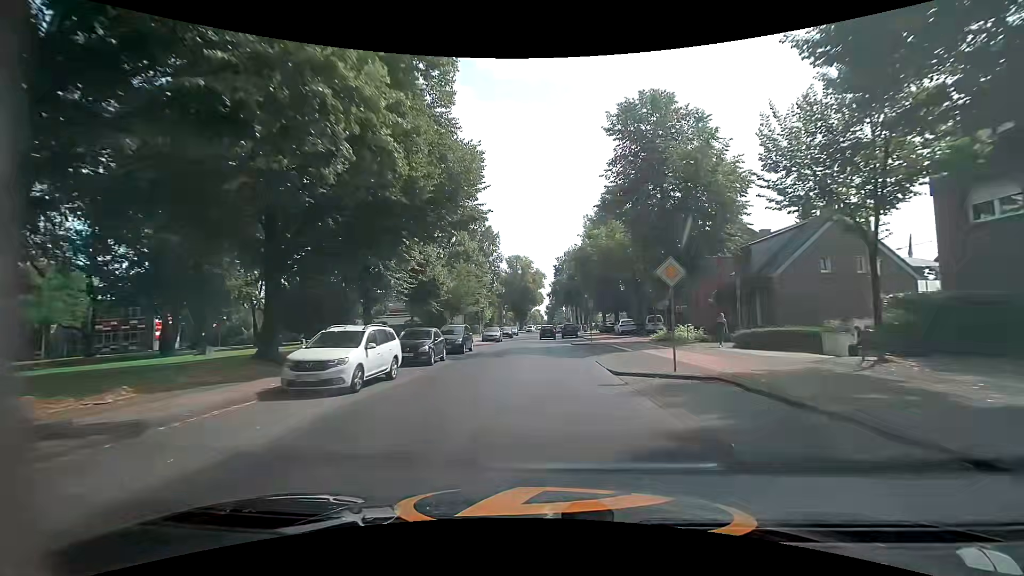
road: secondary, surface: asphalt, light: Day
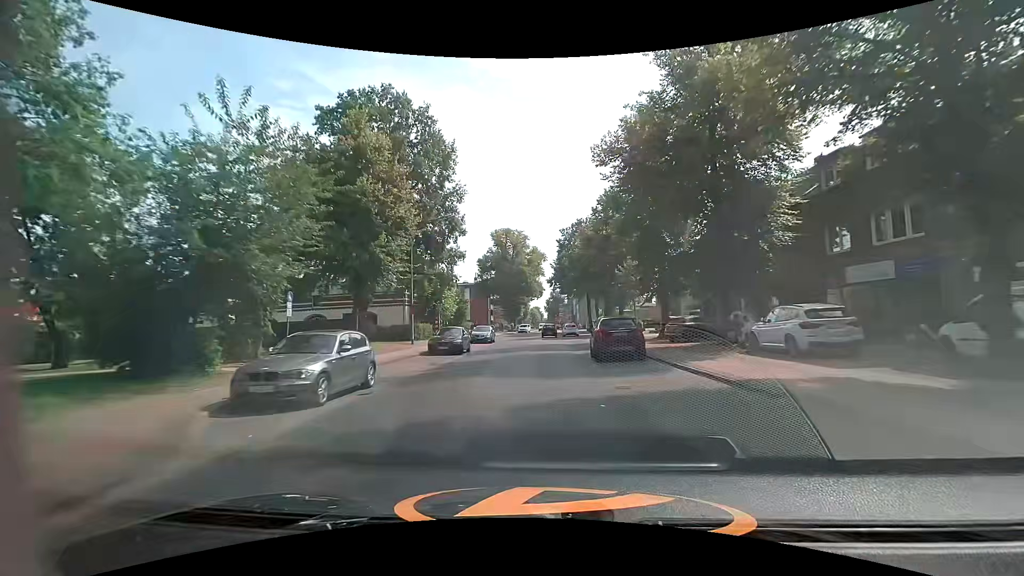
(0.0, +37.4) m; 0°
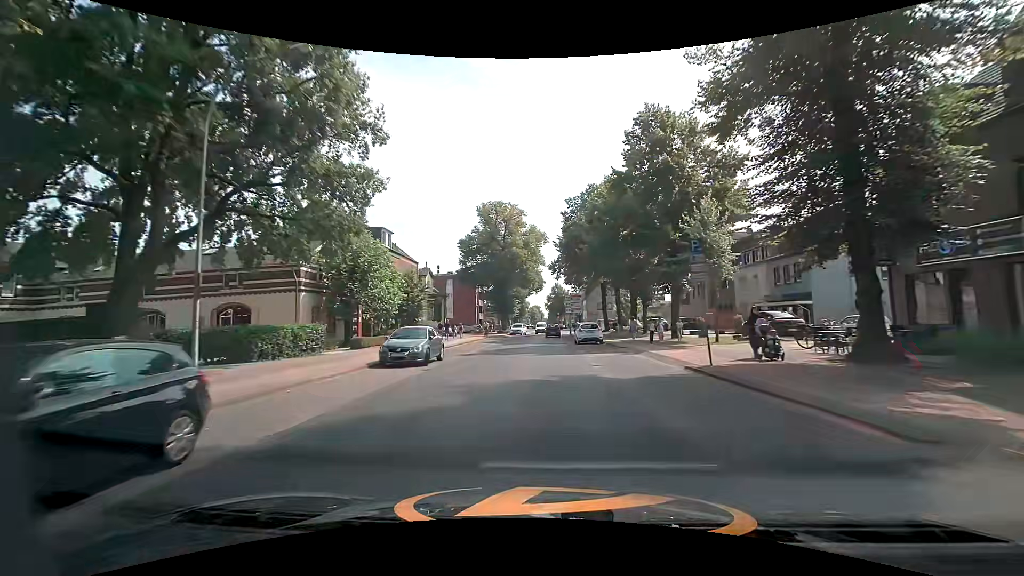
(-0.1, +22.7) m; 0°
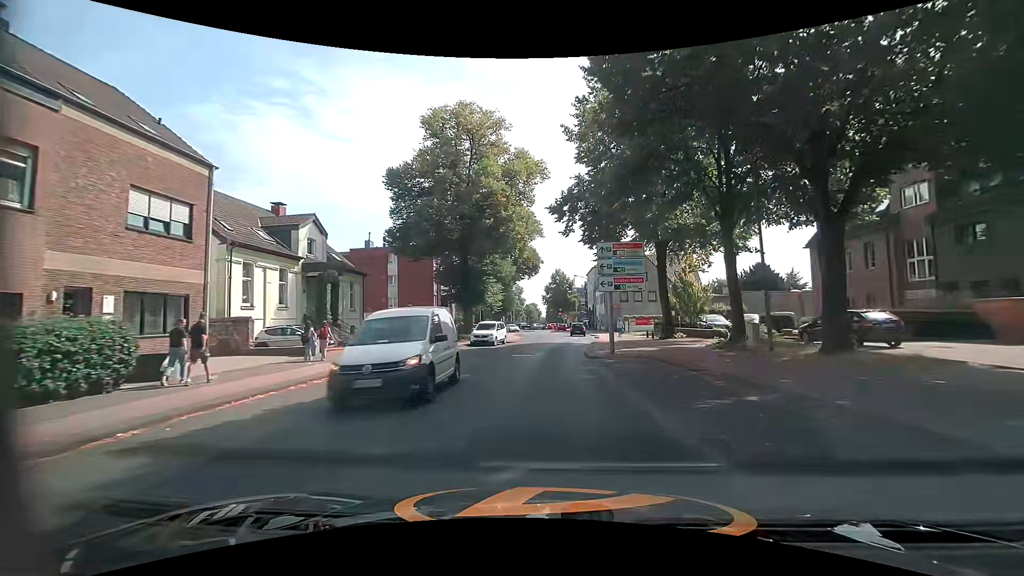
(0.0, +35.3) m; -1°
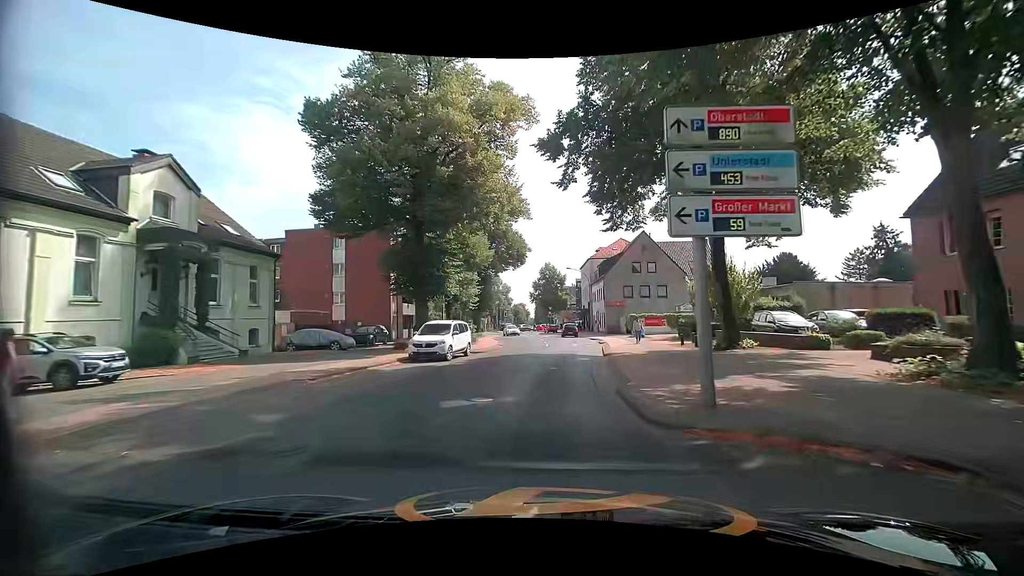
(+0.3, +13.0) m; +1°
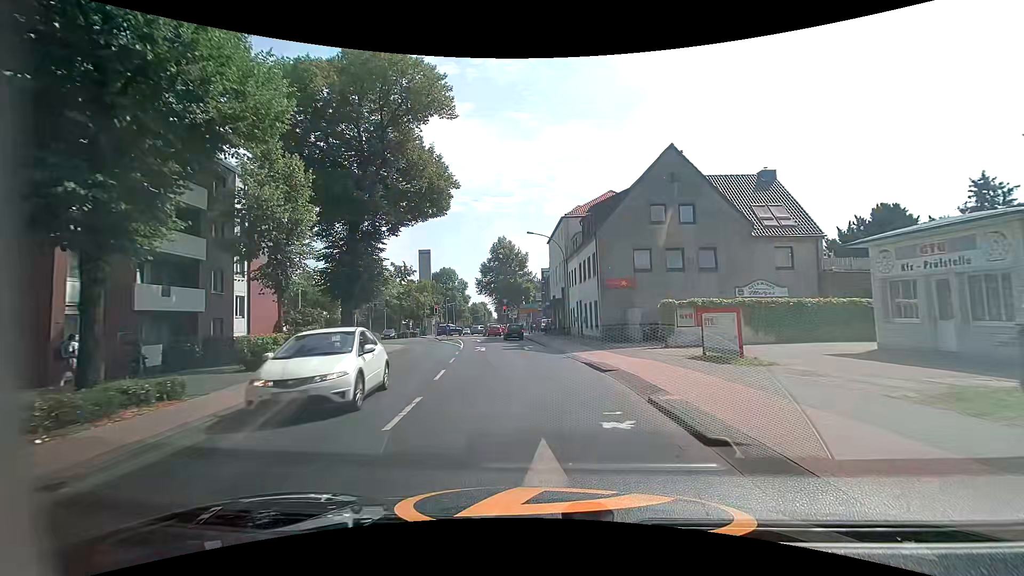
(+1.9, +29.4) m; +5°
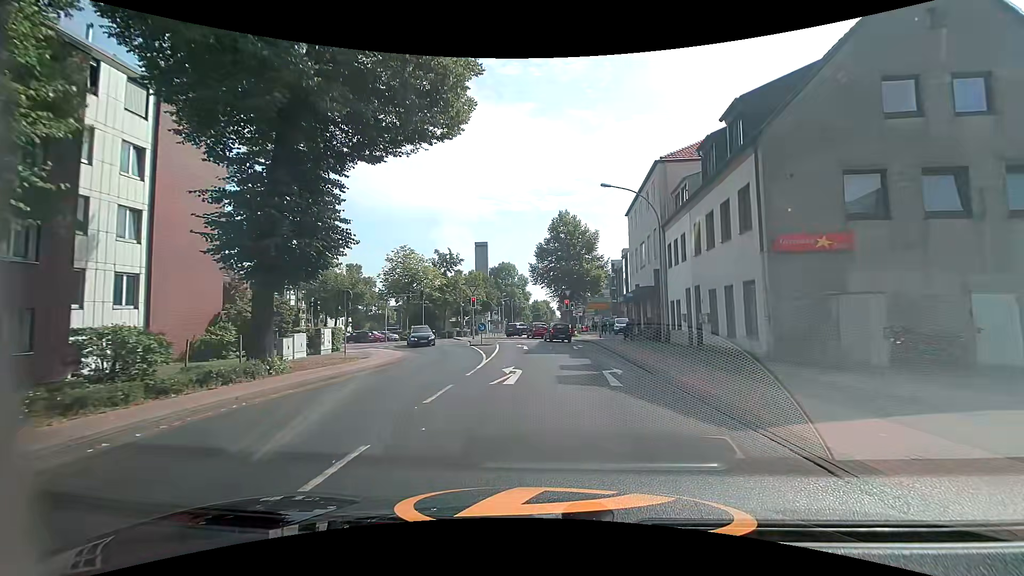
(-1.0, +15.4) m; -8°
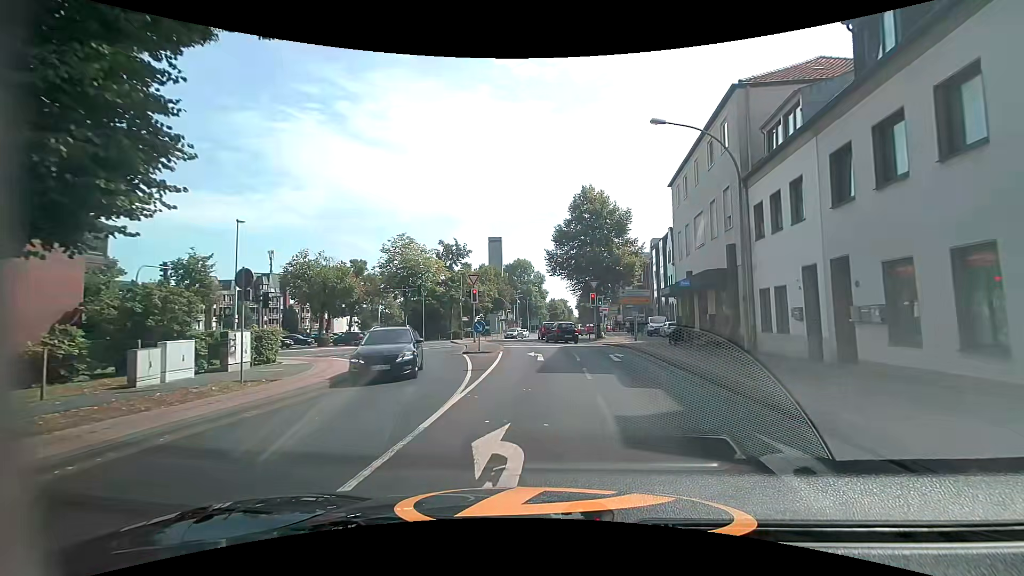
(-0.2, +9.3) m; 0°
